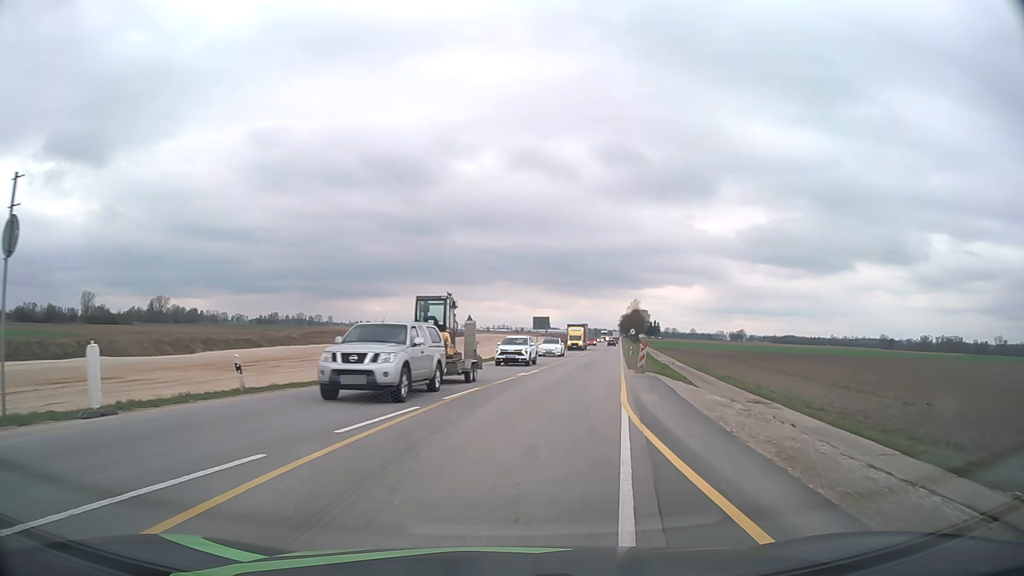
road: unclassified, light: Day
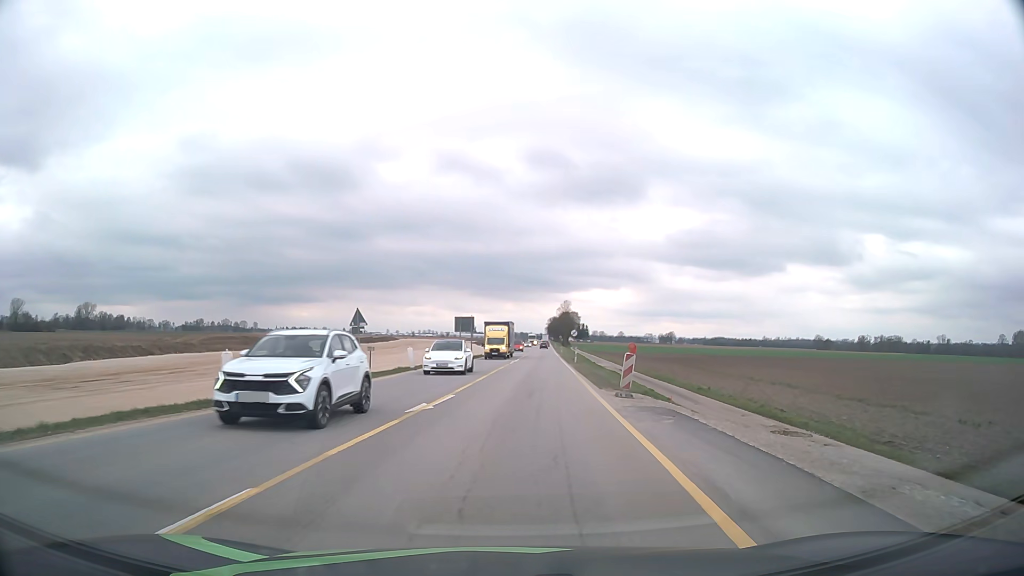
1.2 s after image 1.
(+0.9, +13.2) m; +7°
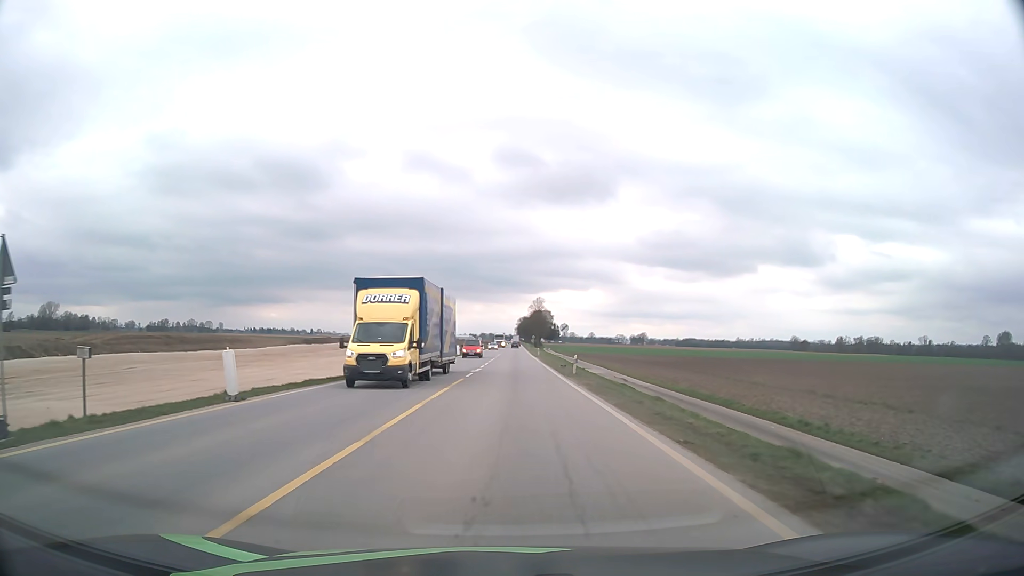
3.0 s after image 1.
(+0.6, +21.1) m; +2°
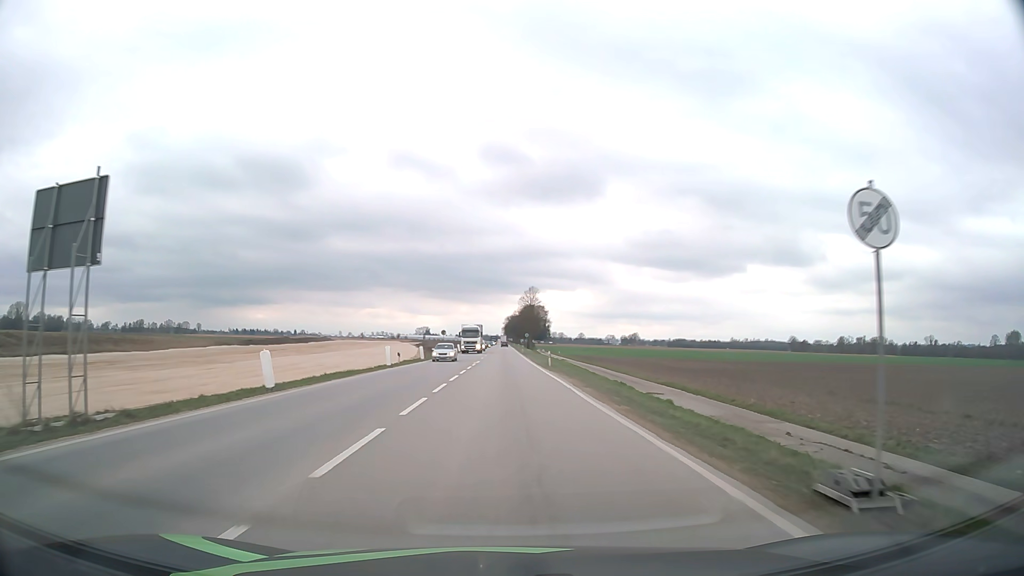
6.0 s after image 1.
(+0.5, +40.5) m; +1°
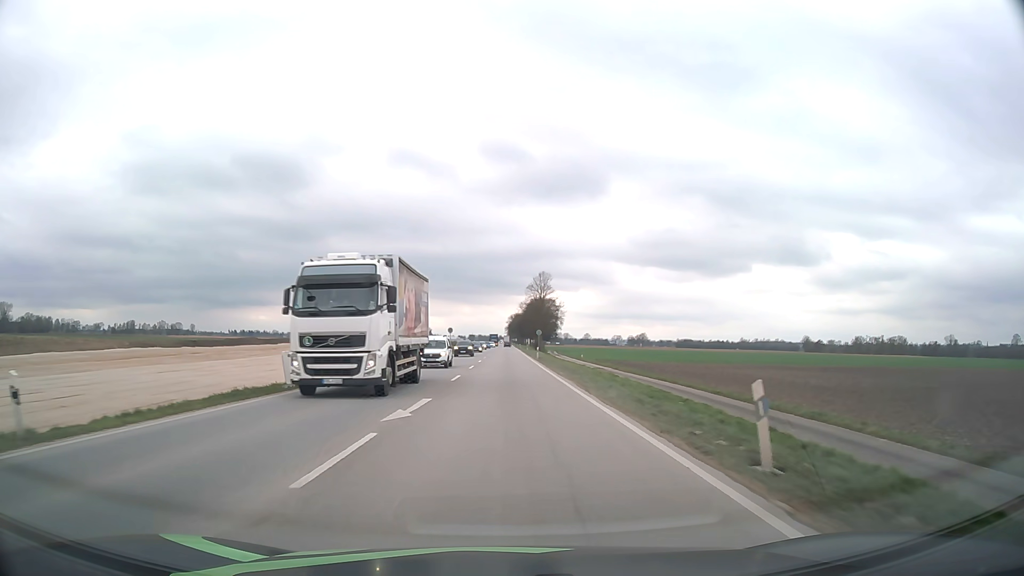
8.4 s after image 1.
(0.0, +37.1) m; 0°
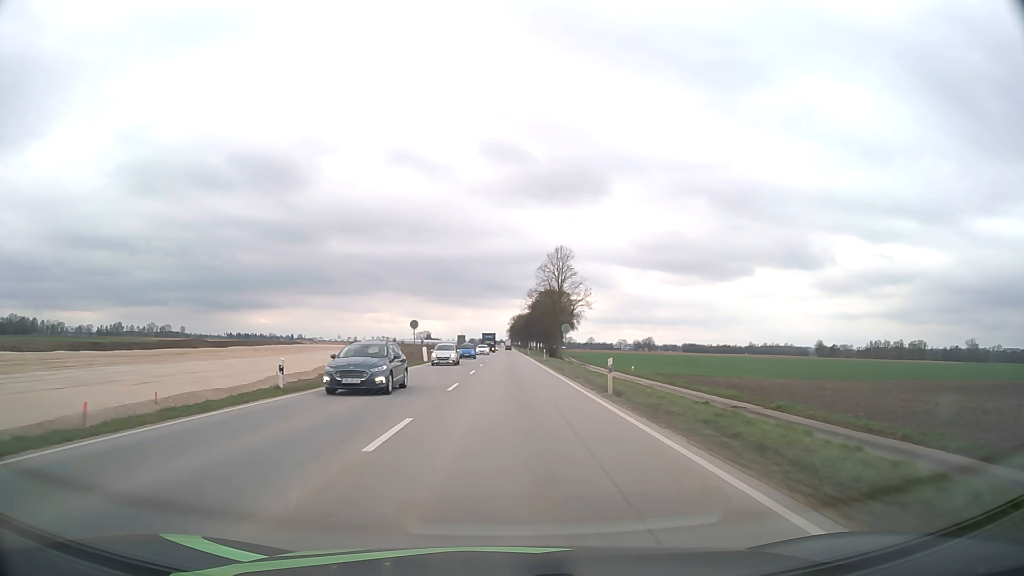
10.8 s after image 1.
(-0.1, +40.5) m; 0°
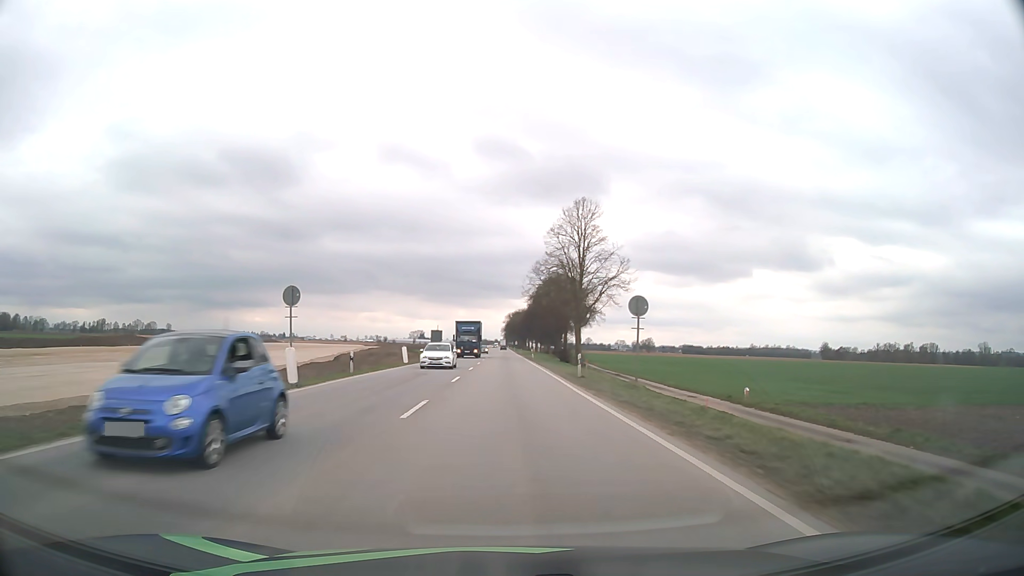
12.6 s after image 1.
(+0.2, +32.3) m; +1°
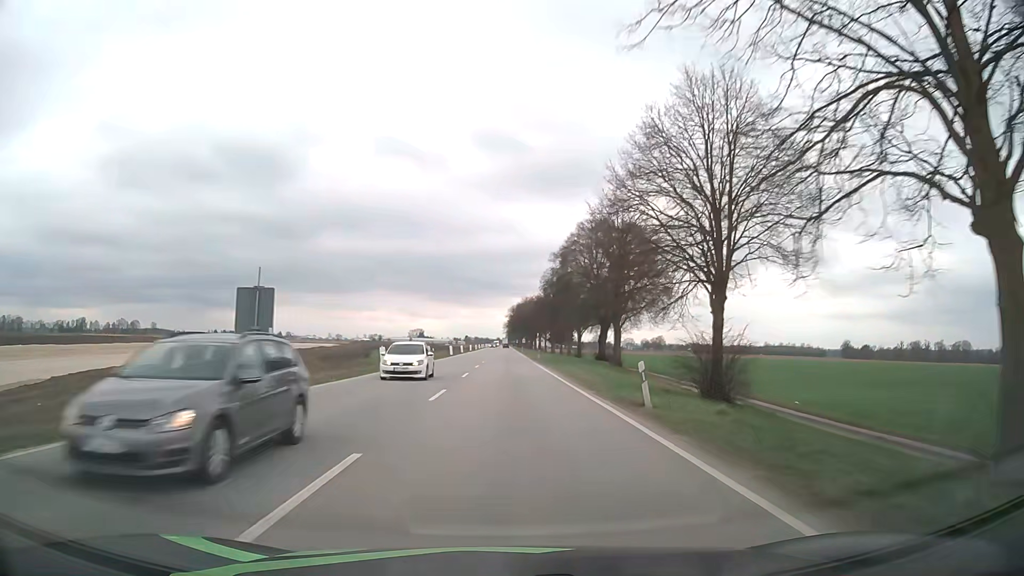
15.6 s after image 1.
(-0.2, +56.1) m; 0°
(0, +10) (0, +20) (0, +30) (0, +40) (0, +50) (0, +60) (+1, +70) (+1, +80) (+1, +90) (+1, +100) m
